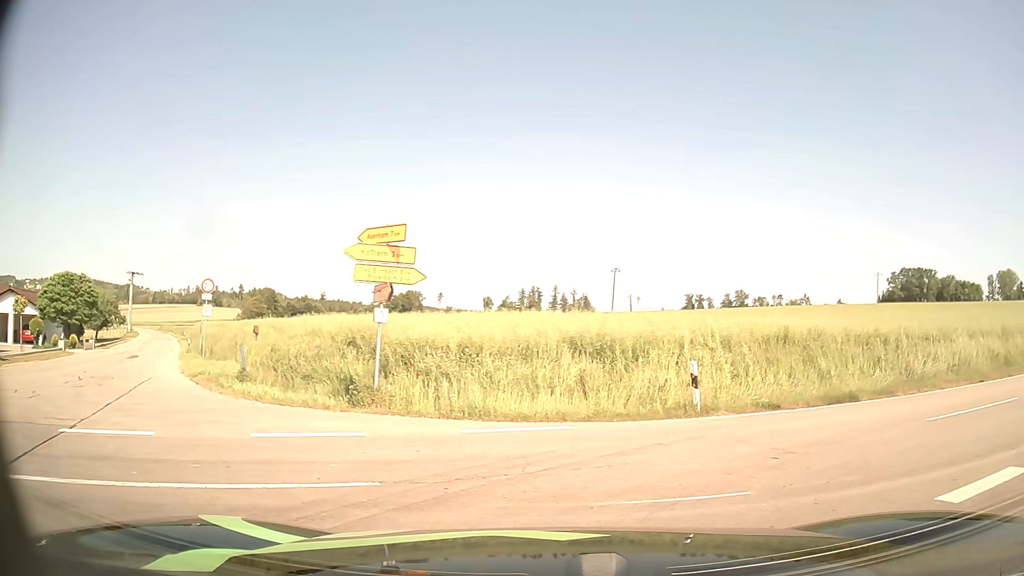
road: tertiary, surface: asphalt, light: Day
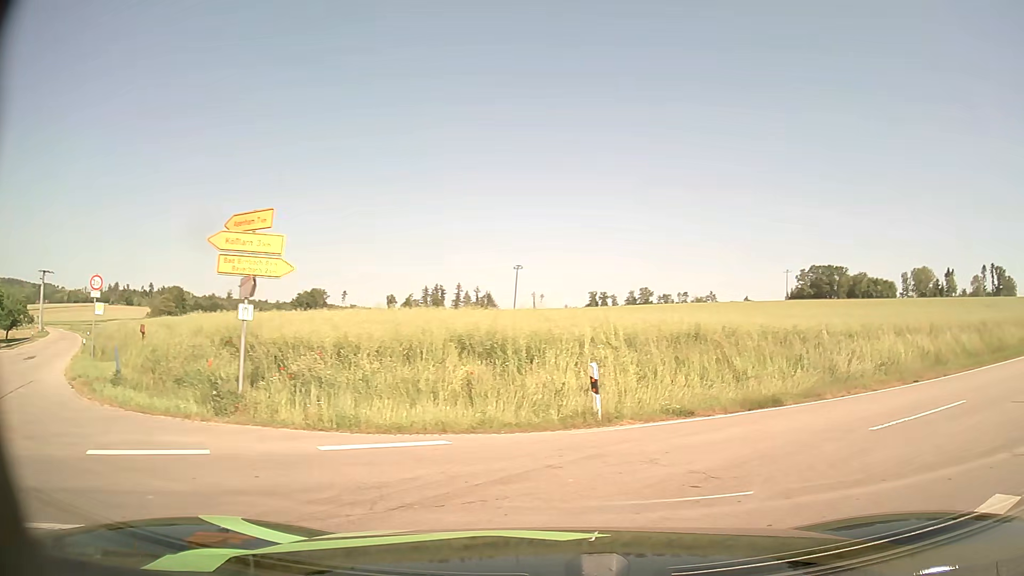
(+0.1, +1.6) m; +9°
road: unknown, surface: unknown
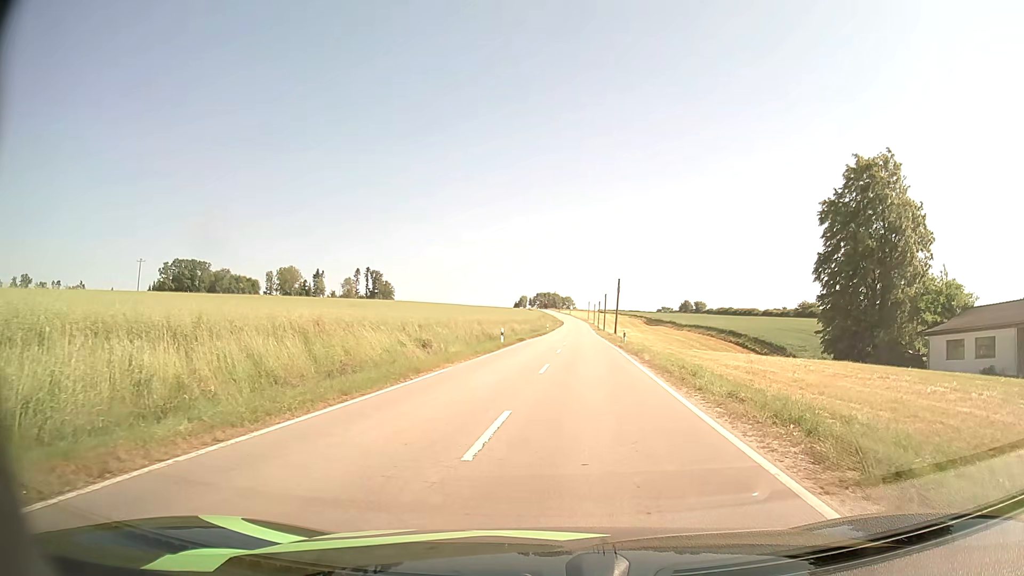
(+8.2, +11.6) m; +53°
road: tertiary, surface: asphalt
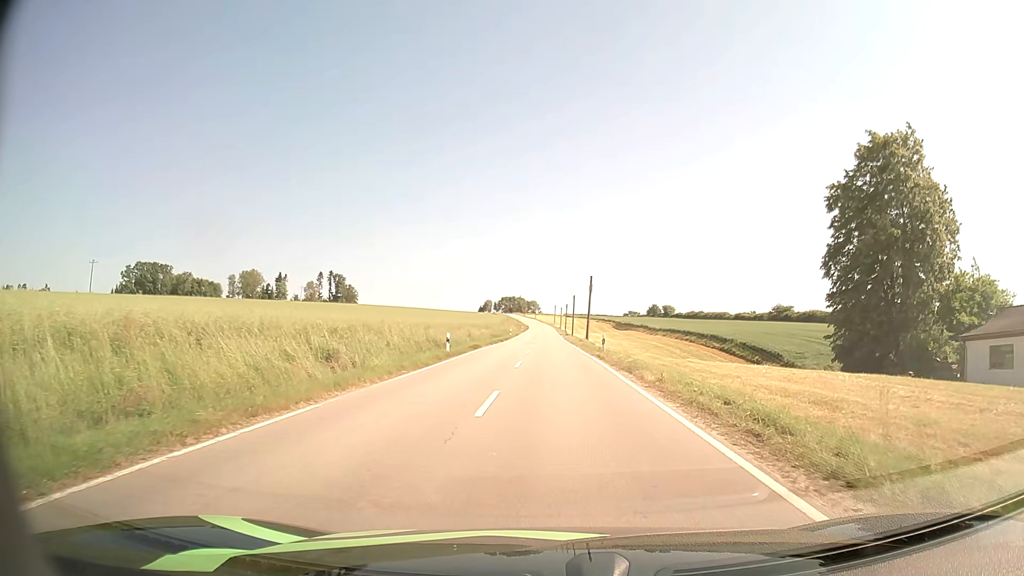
(+0.3, +8.8) m; +3°
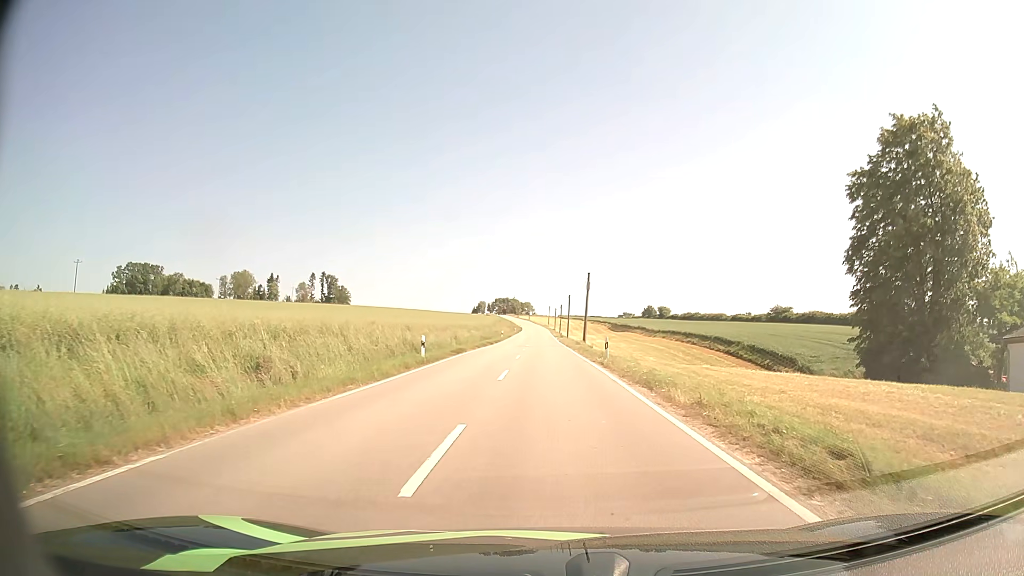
(0.0, +4.9) m; 0°
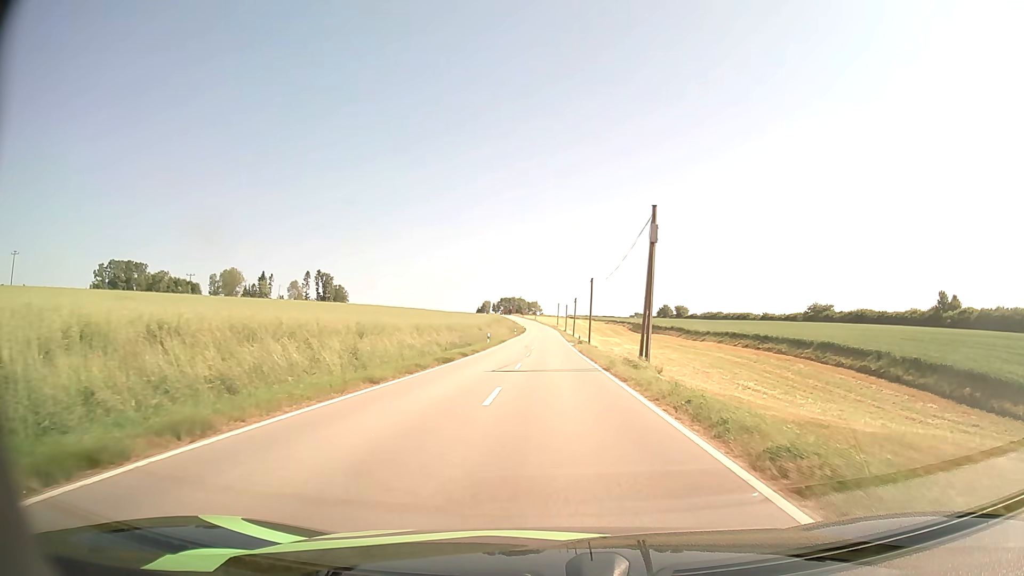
(-0.2, +29.8) m; 0°
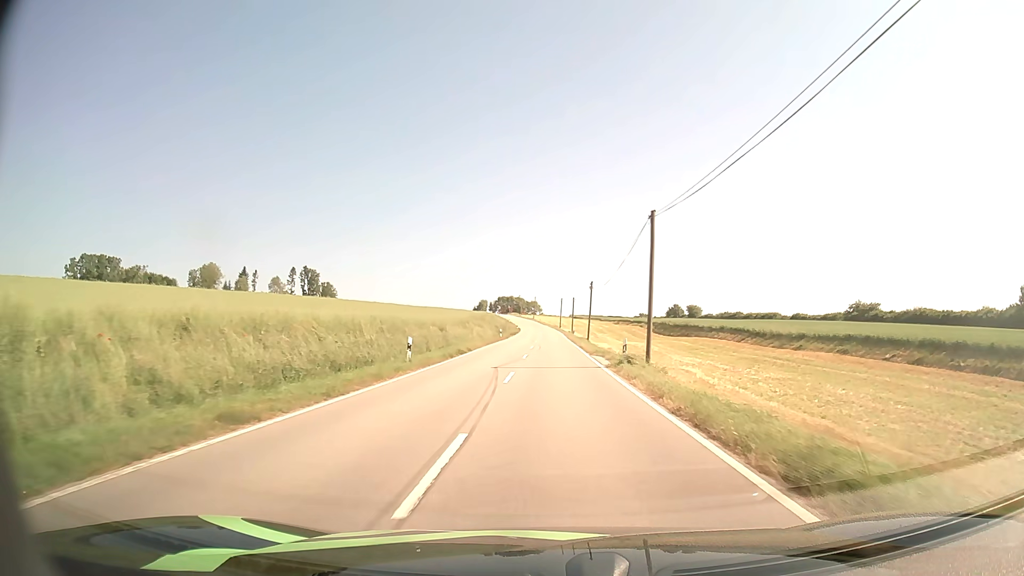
(-0.1, +31.9) m; 0°
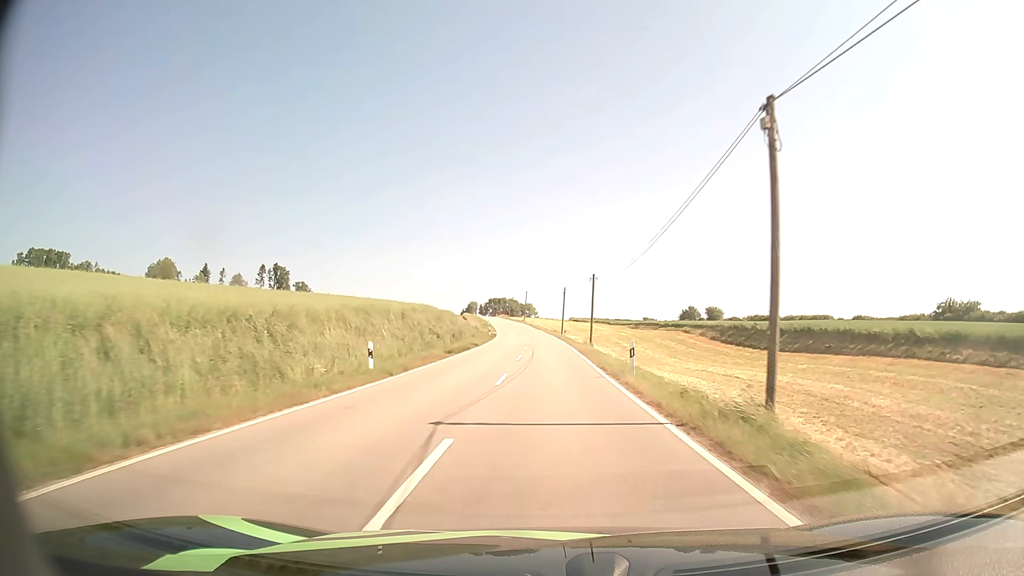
(+0.2, +49.2) m; 0°
(0, +10) (0, +20) (0, +30) (0, +40) (0, +50) (-1, +60) (-1, +70) (-2, +80) (-3, +90) (-4, +100) m
